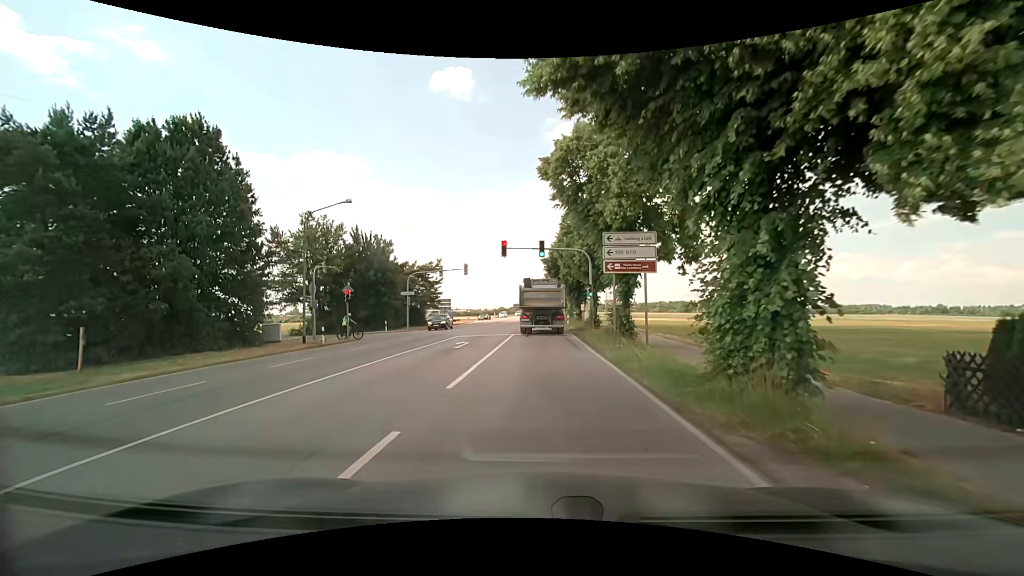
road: secondary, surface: asphalt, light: Day
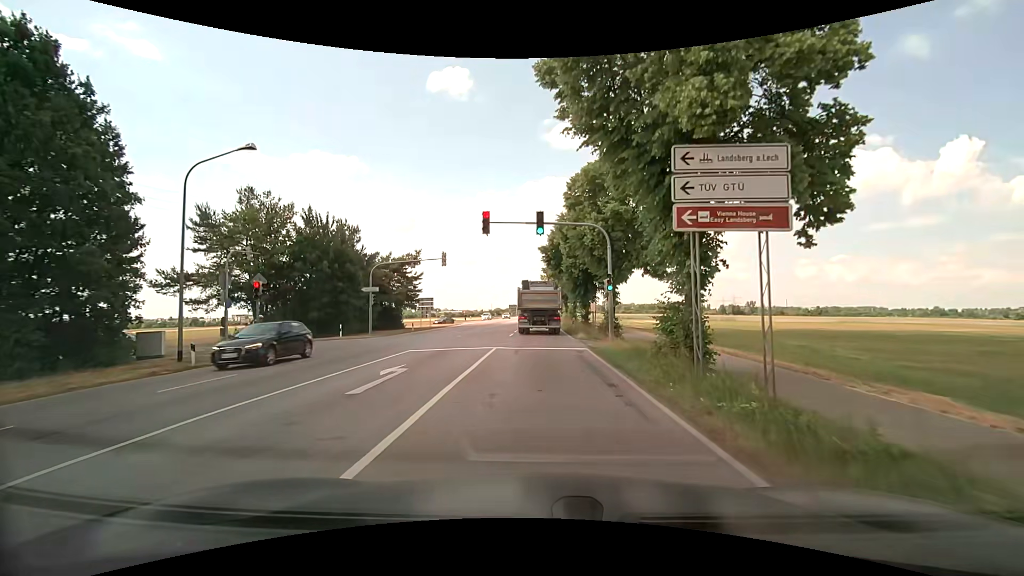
(0.0, +10.6) m; 0°
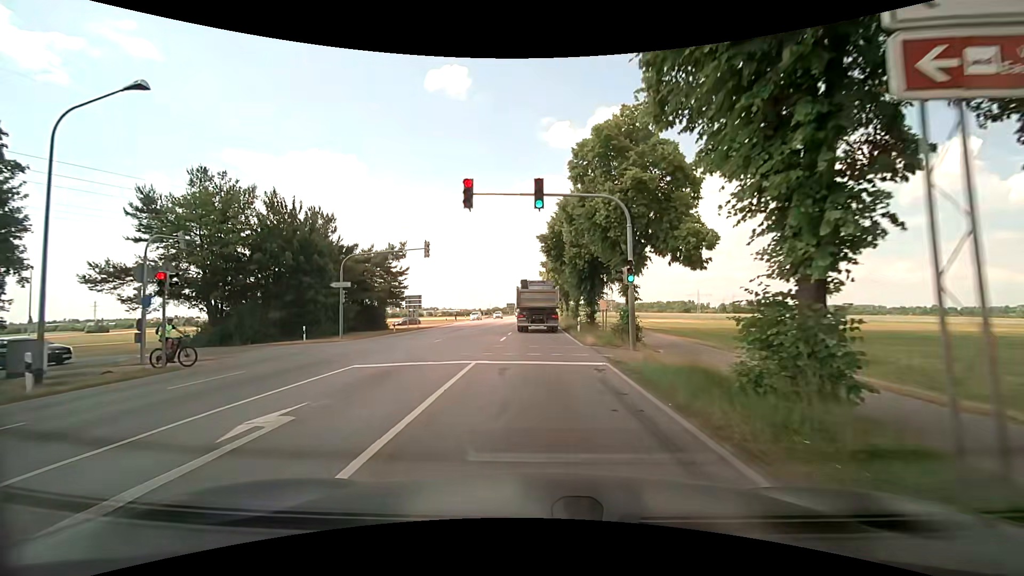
(0.0, +5.8) m; +1°
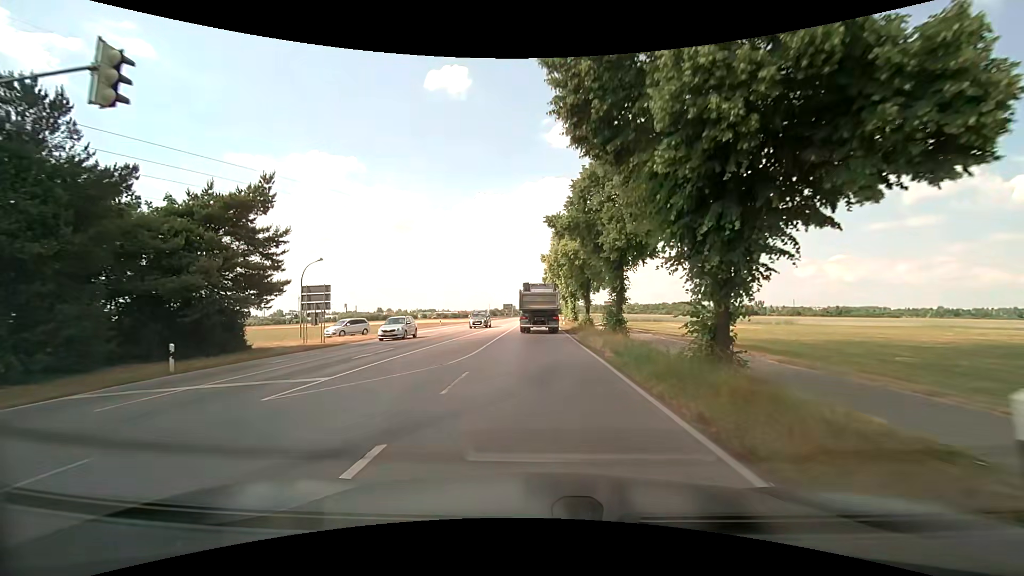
(-0.2, +26.6) m; 0°
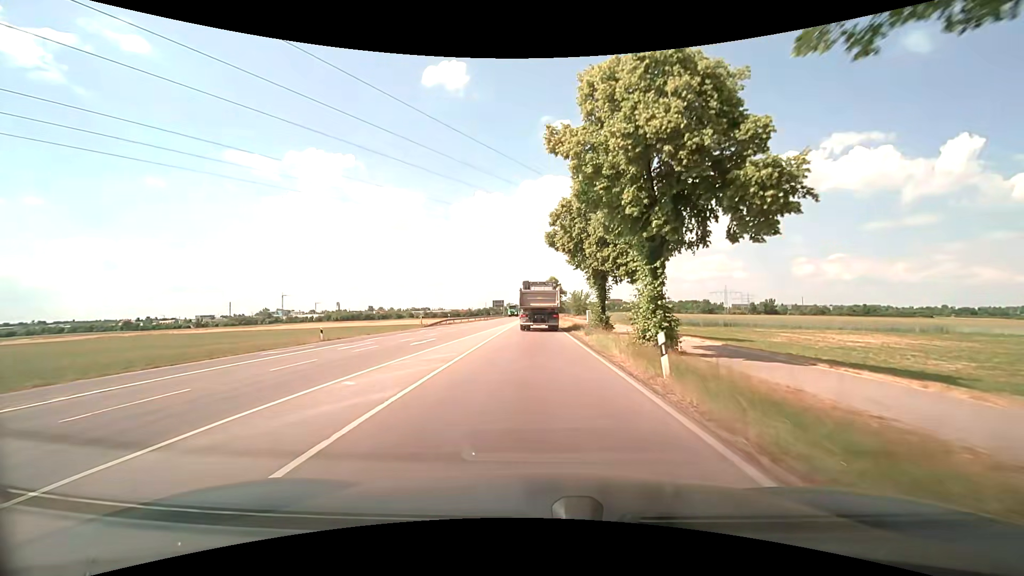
(-0.1, +40.0) m; 0°
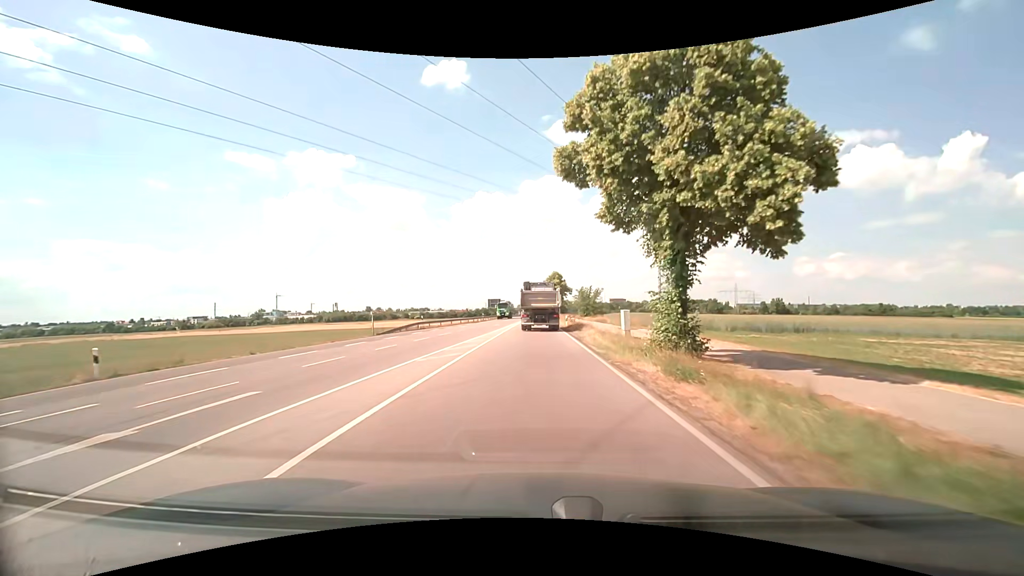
(+0.1, +17.1) m; 0°
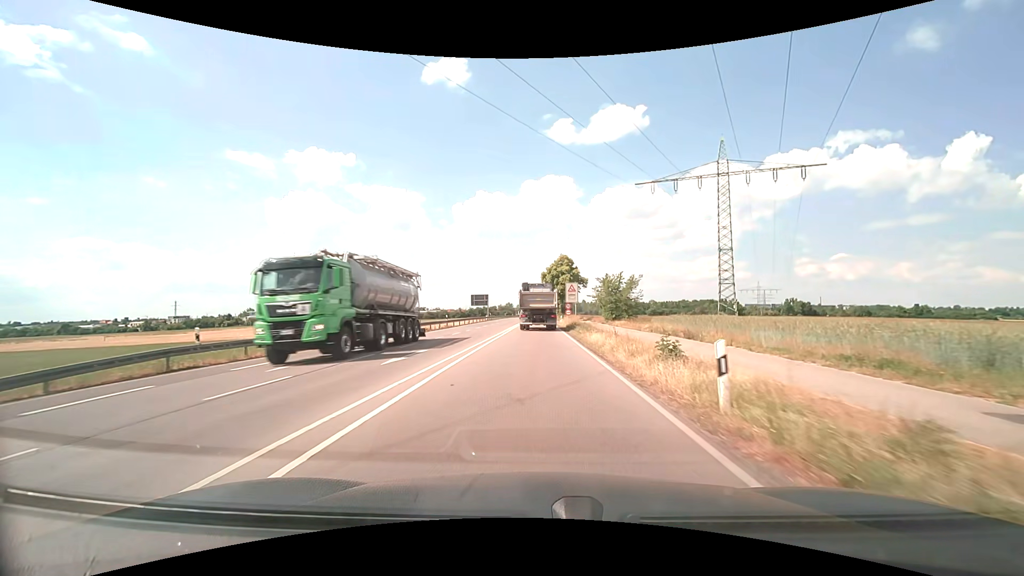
(-0.1, +35.6) m; 0°
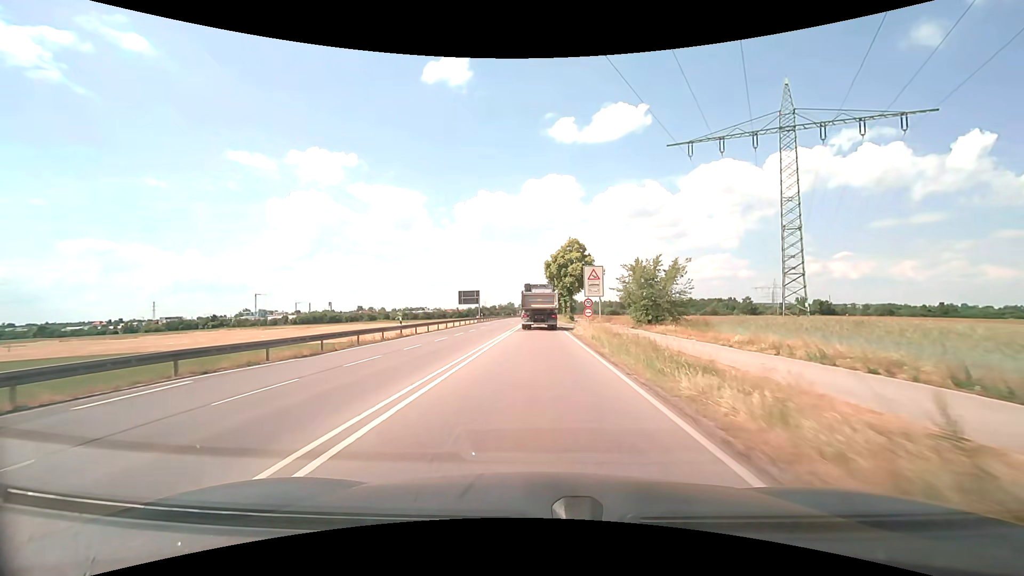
(0.0, +18.5) m; 0°
(0, +10) (0, +20) (0, +30) (0, +40) (0, +50) (0, +60) (0, +70) (0, +80) (0, +90) (0, +100) m
